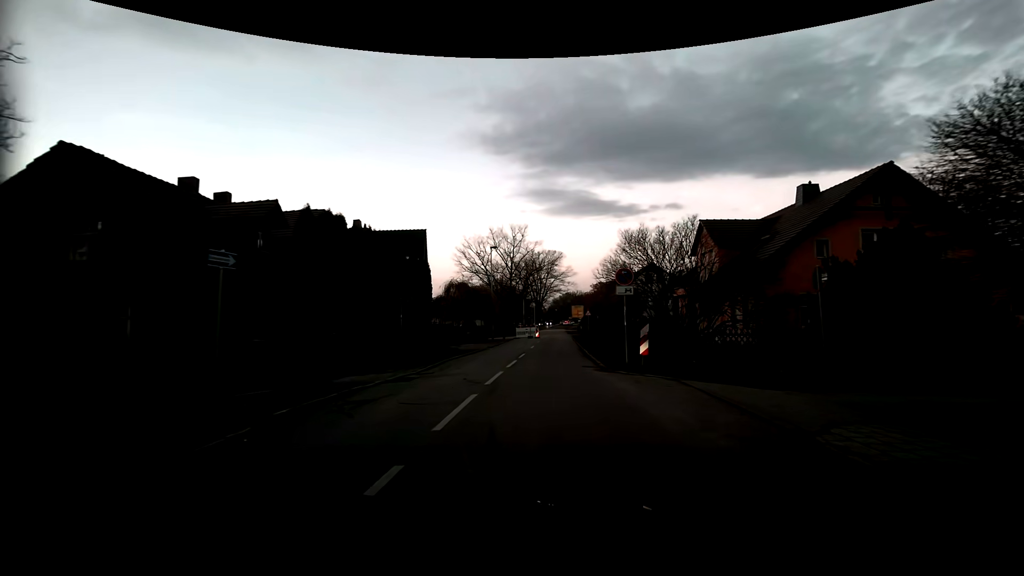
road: residential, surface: asphalt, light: Sunrise
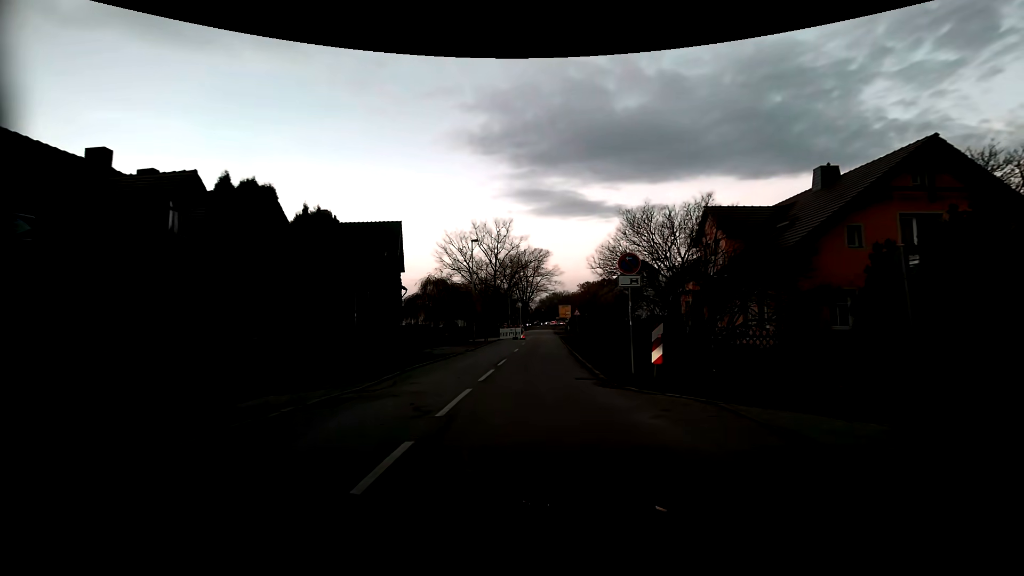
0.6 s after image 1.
(0.0, +3.8) m; +1°
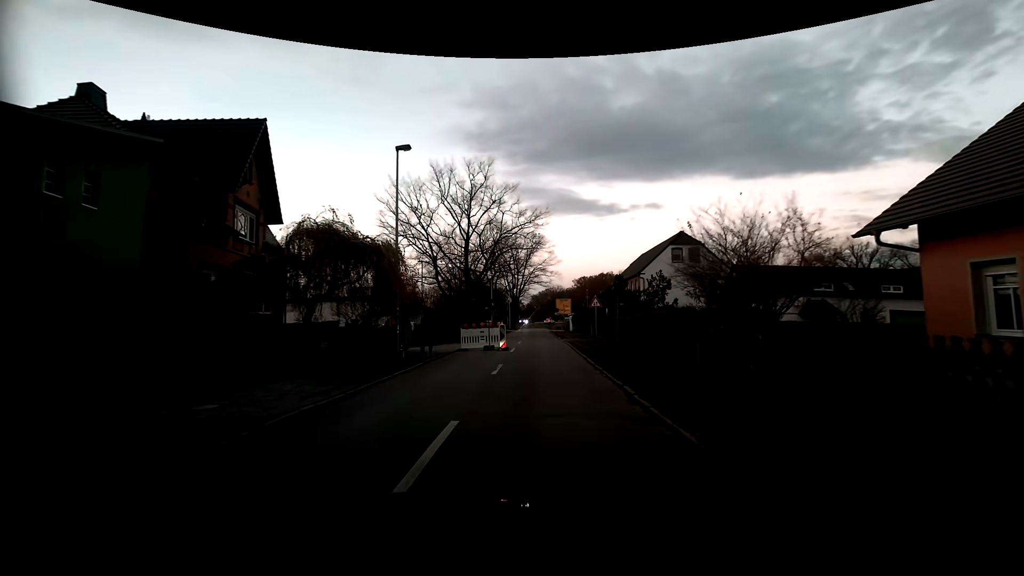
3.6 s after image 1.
(-0.1, +21.5) m; +1°
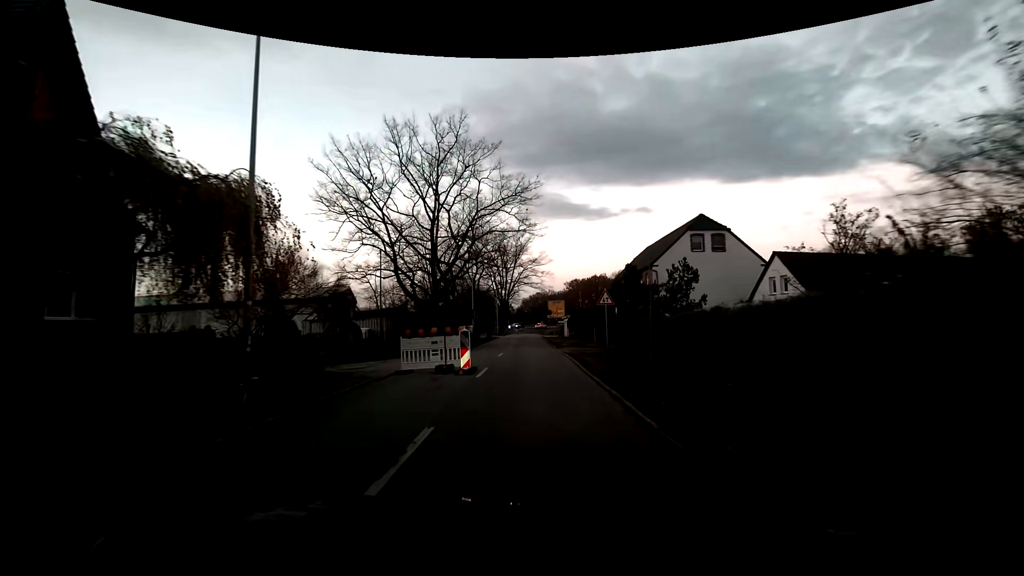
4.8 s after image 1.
(+0.2, +9.3) m; +2°
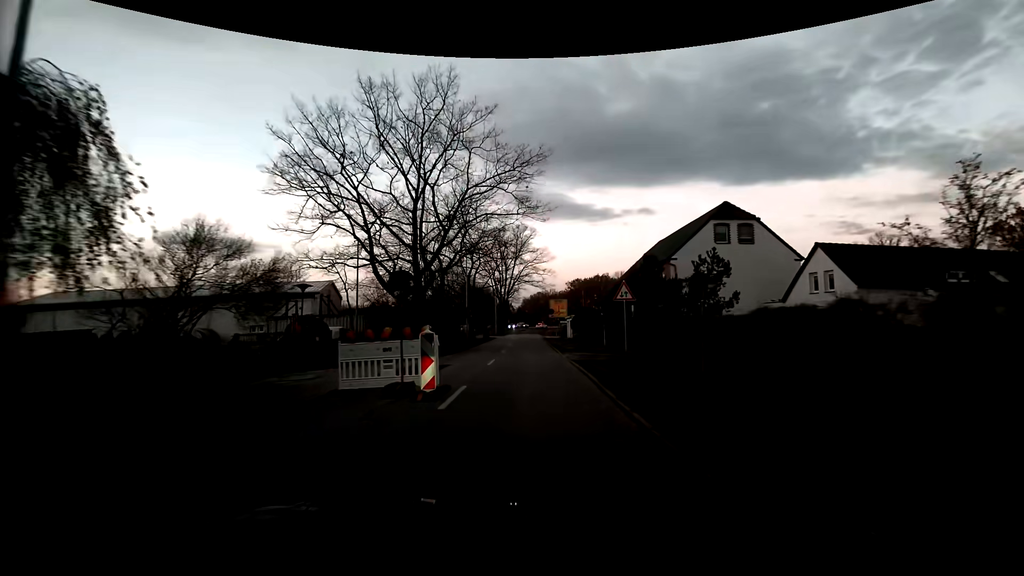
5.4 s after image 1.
(-0.1, +4.9) m; -1°
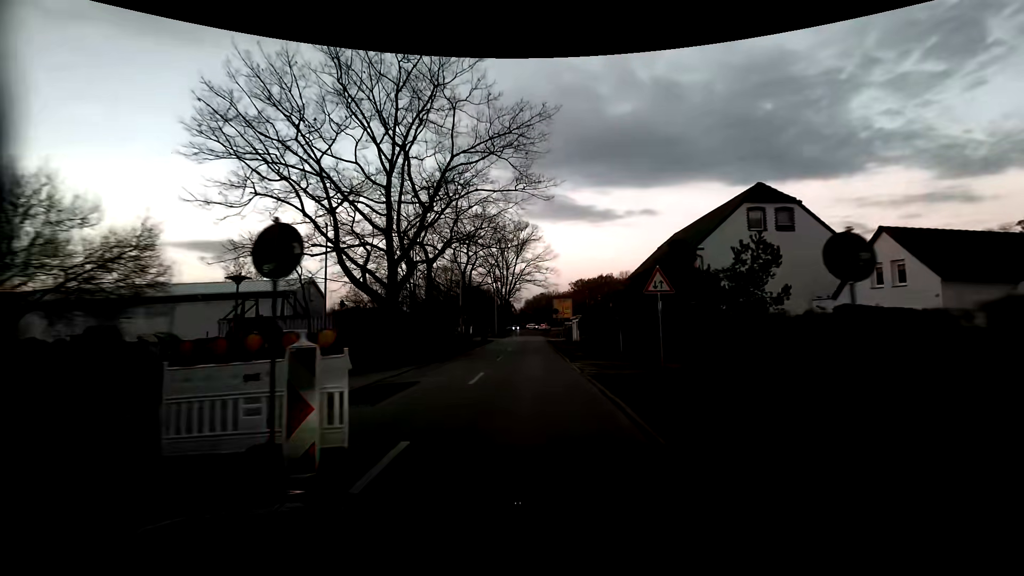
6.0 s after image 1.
(0.0, +5.1) m; -1°
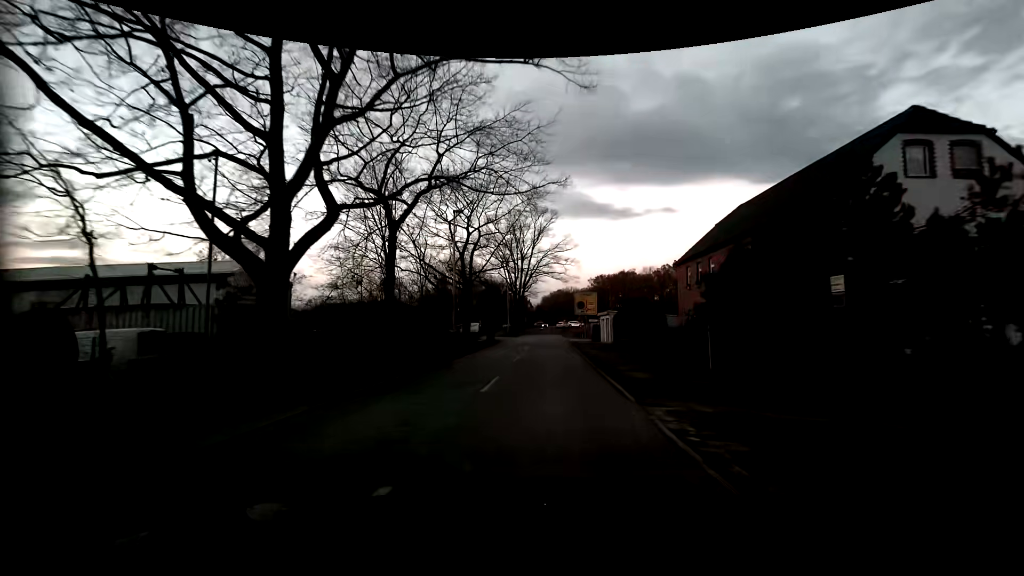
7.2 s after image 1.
(-0.2, +10.8) m; -2°
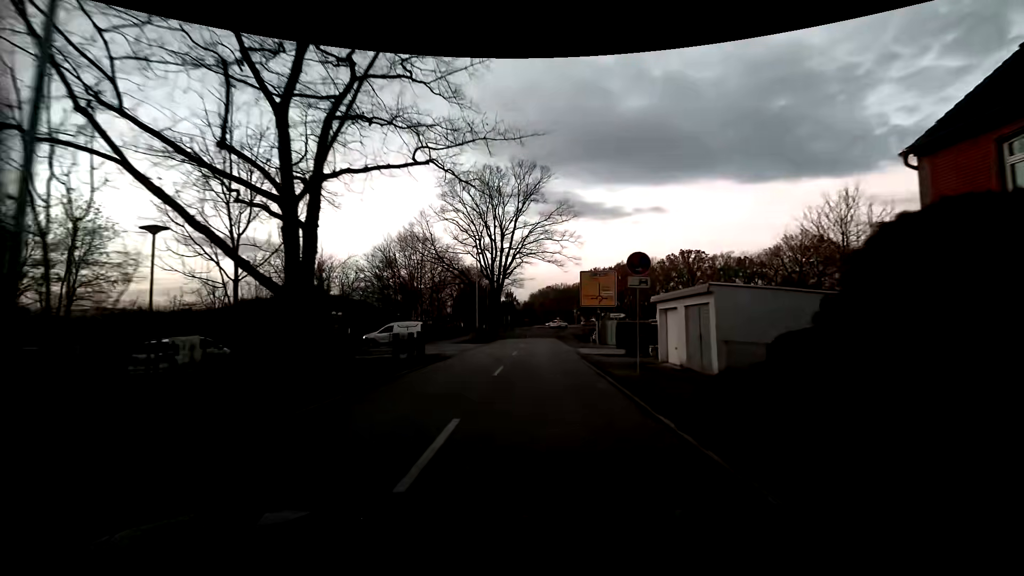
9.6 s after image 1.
(+0.3, +24.6) m; +1°
(0, +10) (0, +20) (0, +30) (0, +40) (0, +50) (0, +60) (0, +70) (+1, +80) (+1, +90) (+3, +100) m
